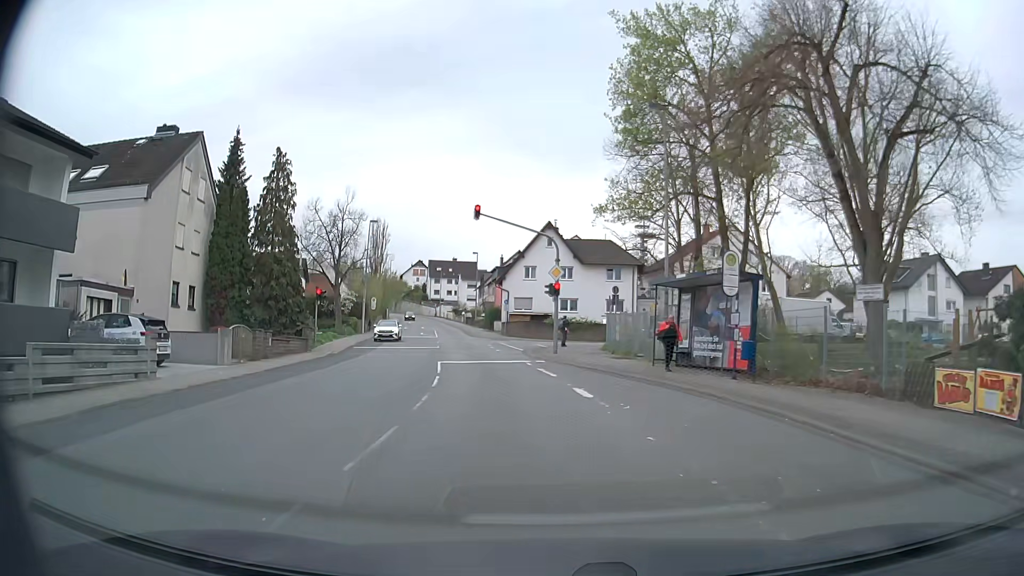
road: secondary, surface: asphalt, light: Day
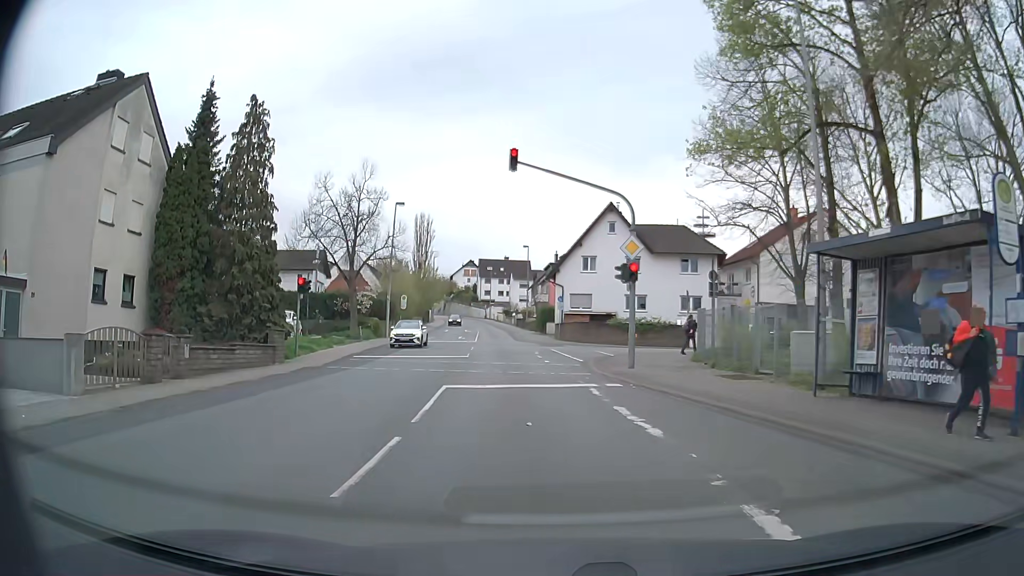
(-0.4, +10.1) m; -5°
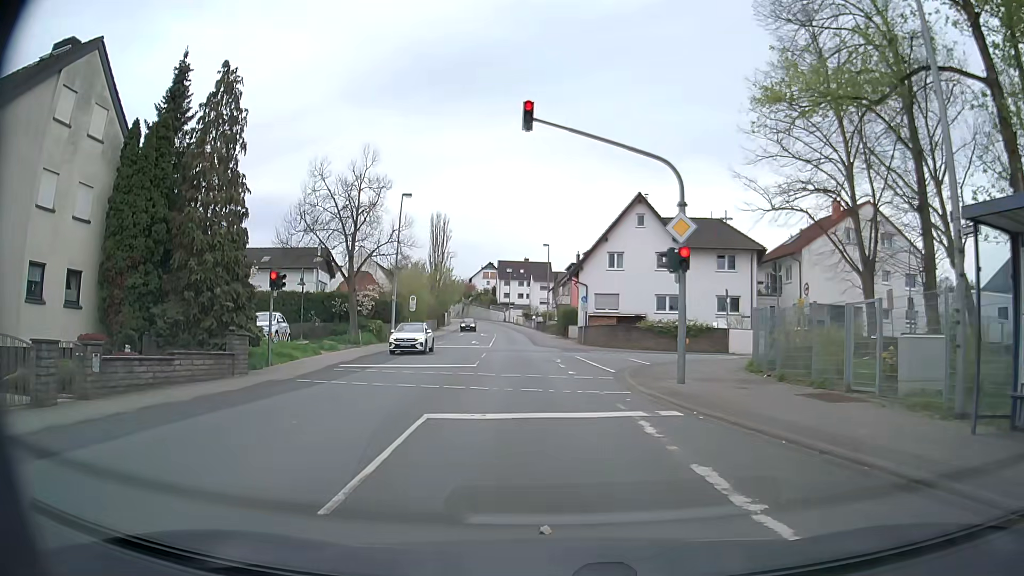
(-0.1, +4.7) m; -1°
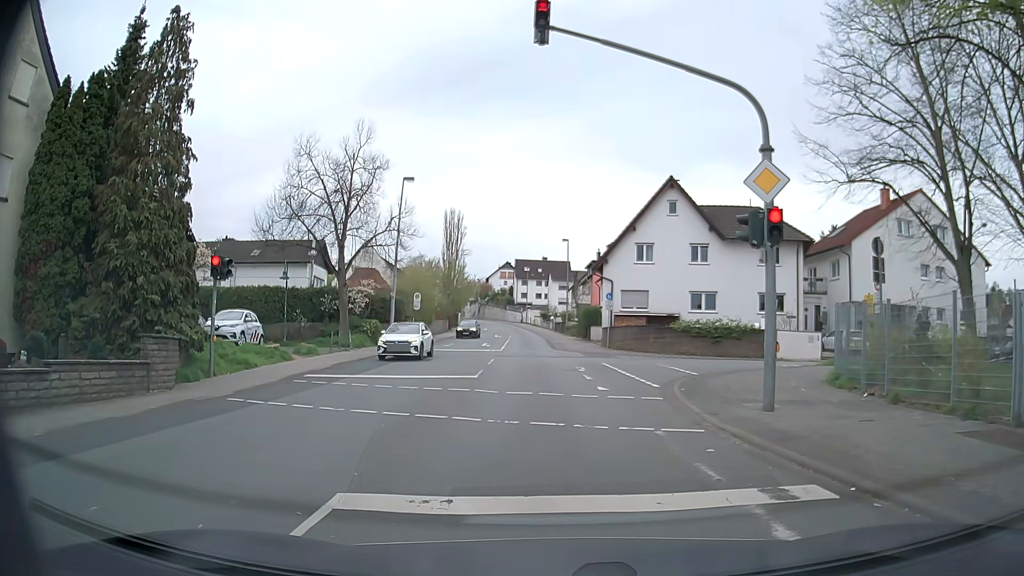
(-0.1, +5.2) m; -2°
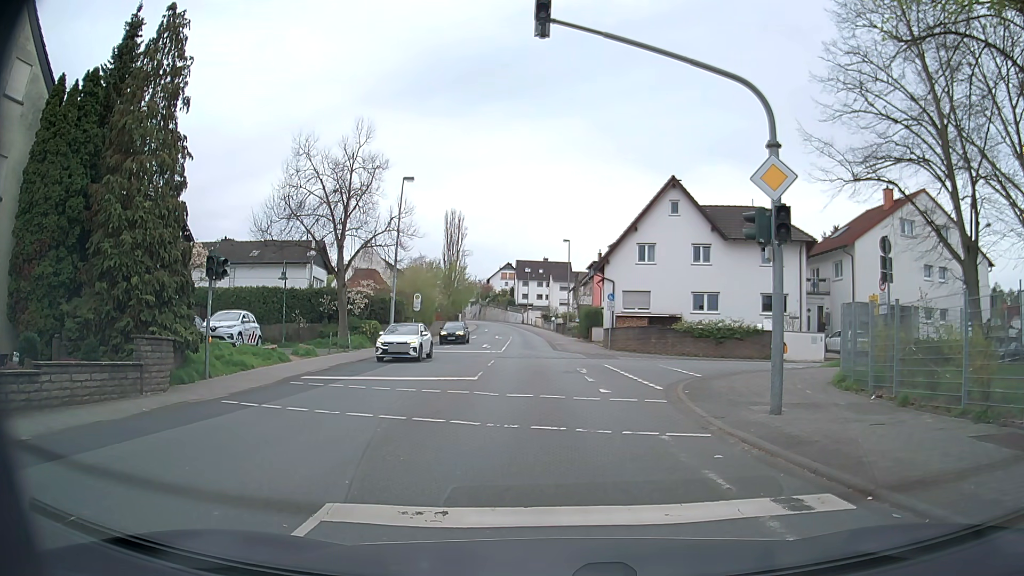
(0.0, +0.4) m; 0°
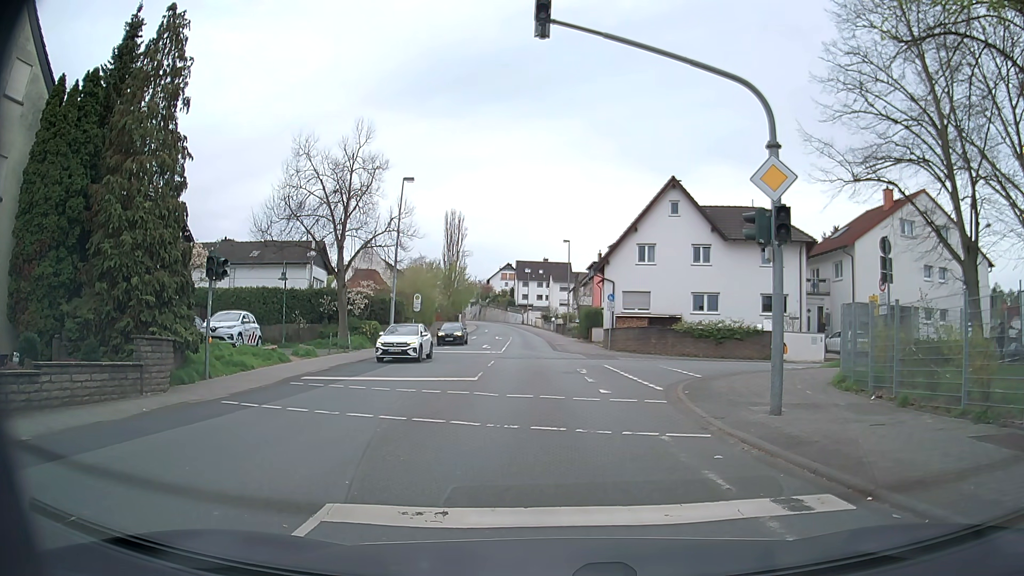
(0.0, 0.0) m; 0°
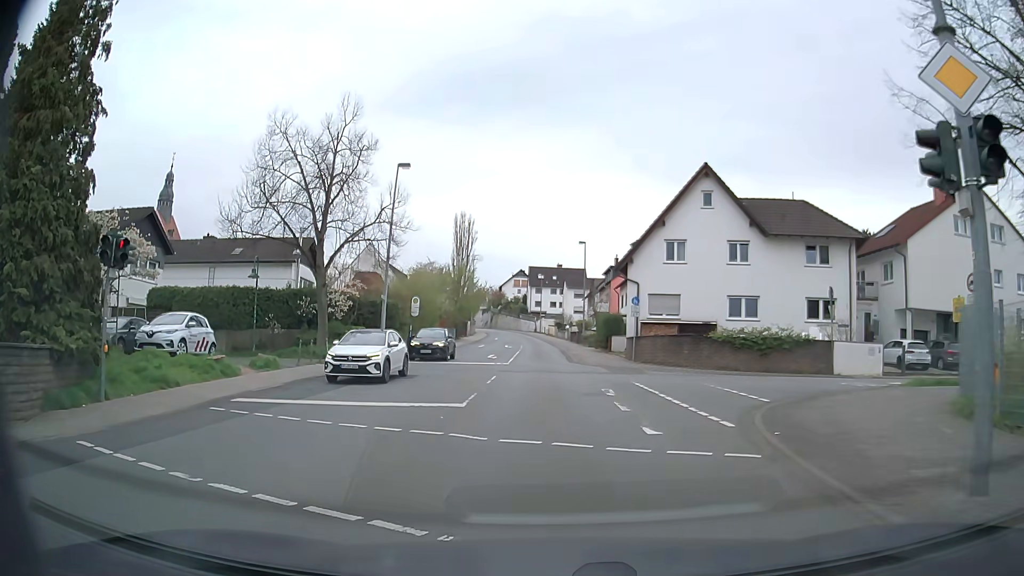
(0.0, +5.6) m; -2°
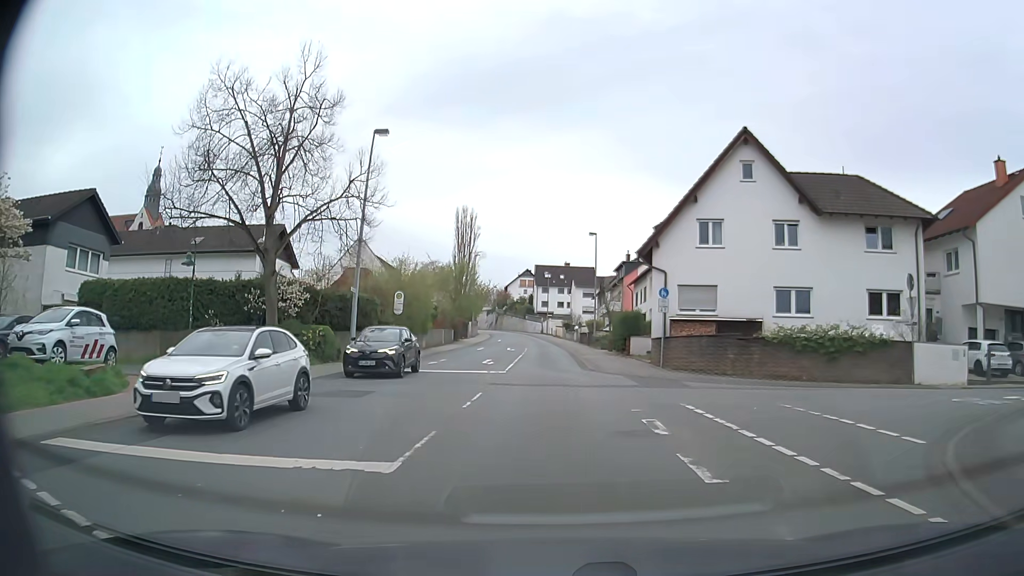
(0.0, +6.8) m; -1°
(0, +10) (0, +20) (0, +30) (0, +40) (0, +50) (0, +60) (-1, +70) (-2, +80) (-2, +90) (-3, +100) m
